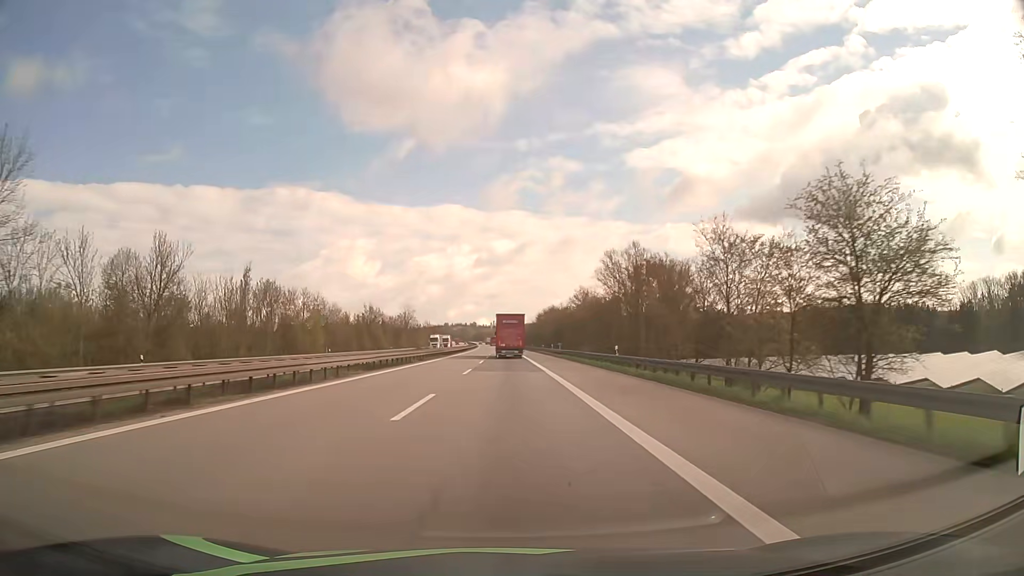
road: motorway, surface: asphalt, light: Day
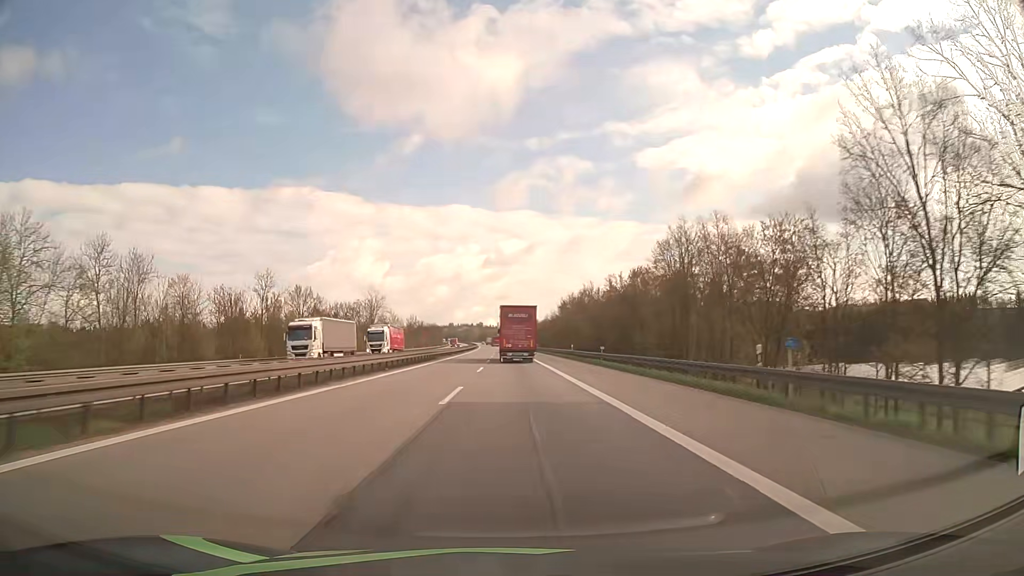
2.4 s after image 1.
(-0.5, +69.4) m; -1°
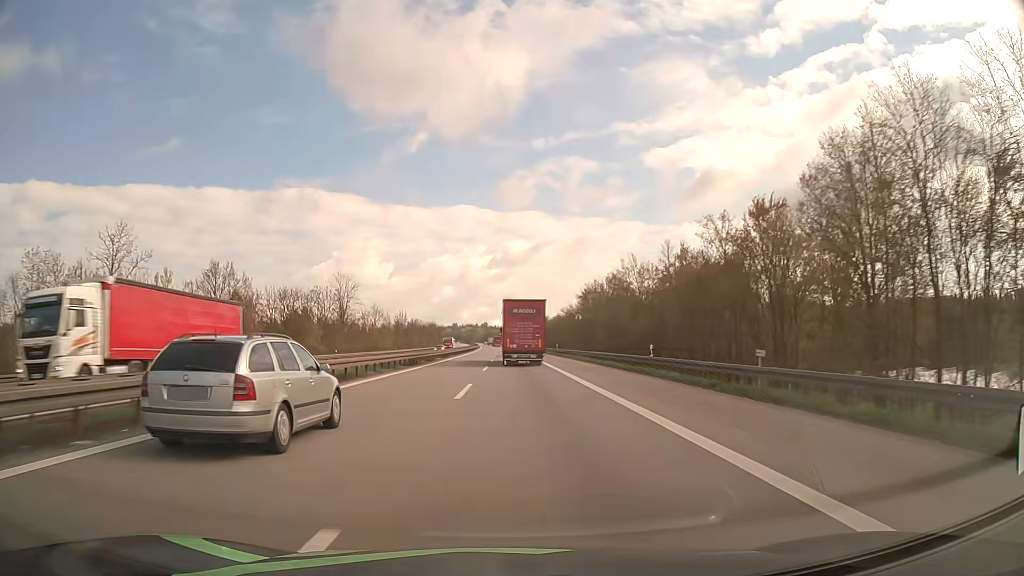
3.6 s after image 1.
(0.0, +34.7) m; 0°
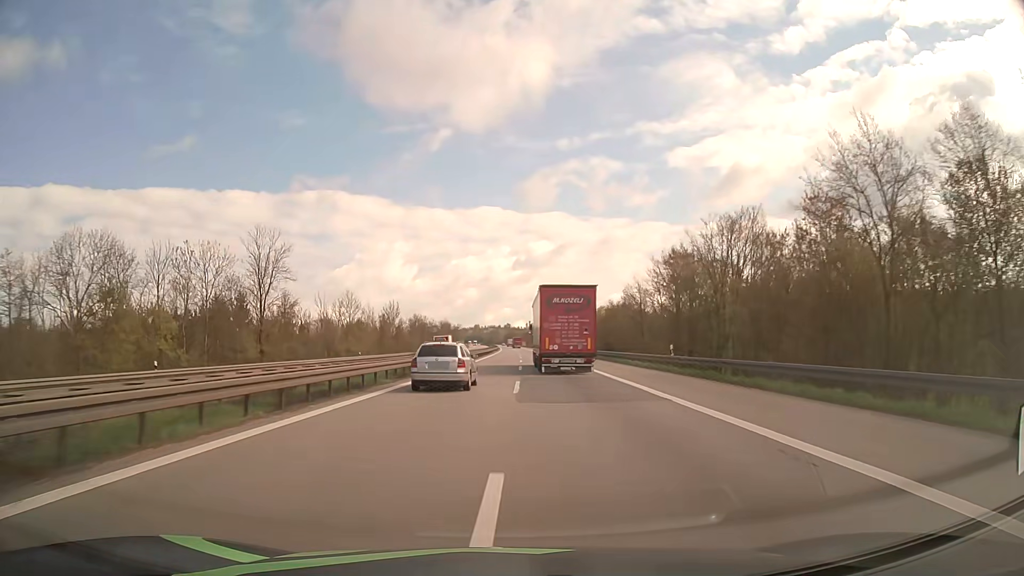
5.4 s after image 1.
(-0.9, +52.2) m; -2°
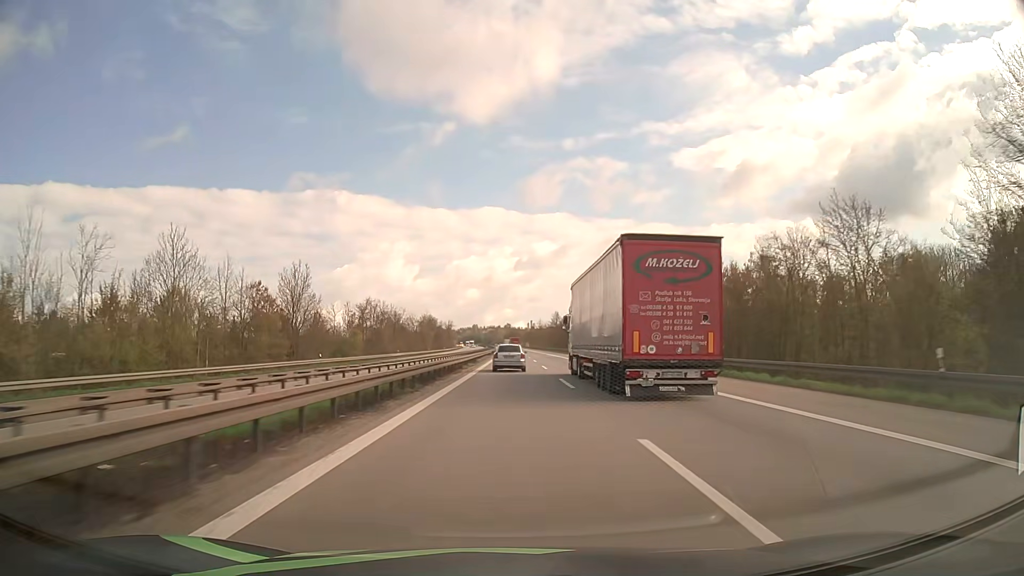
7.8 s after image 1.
(-0.4, +70.4) m; 0°
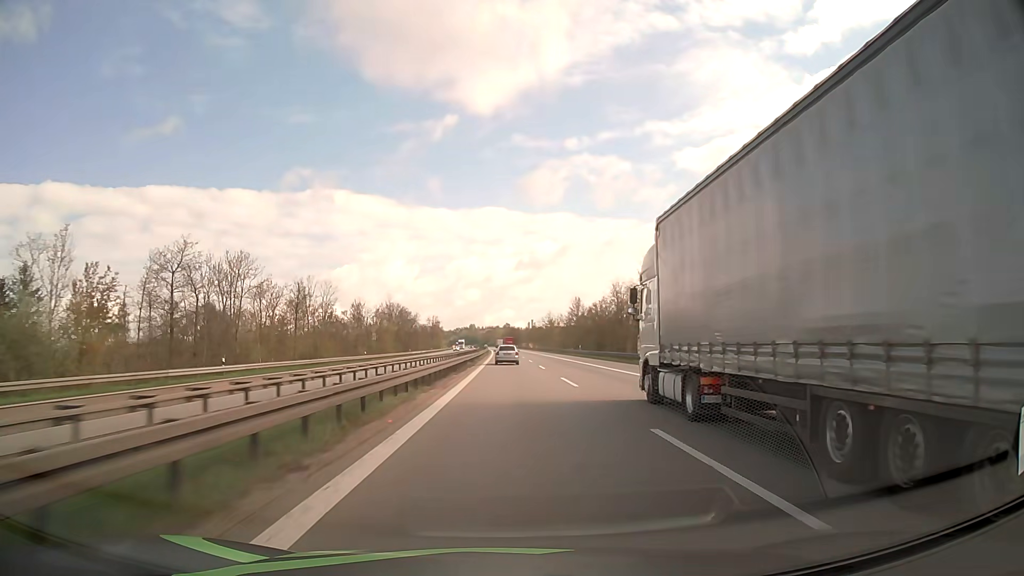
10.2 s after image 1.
(+0.3, +71.7) m; 0°
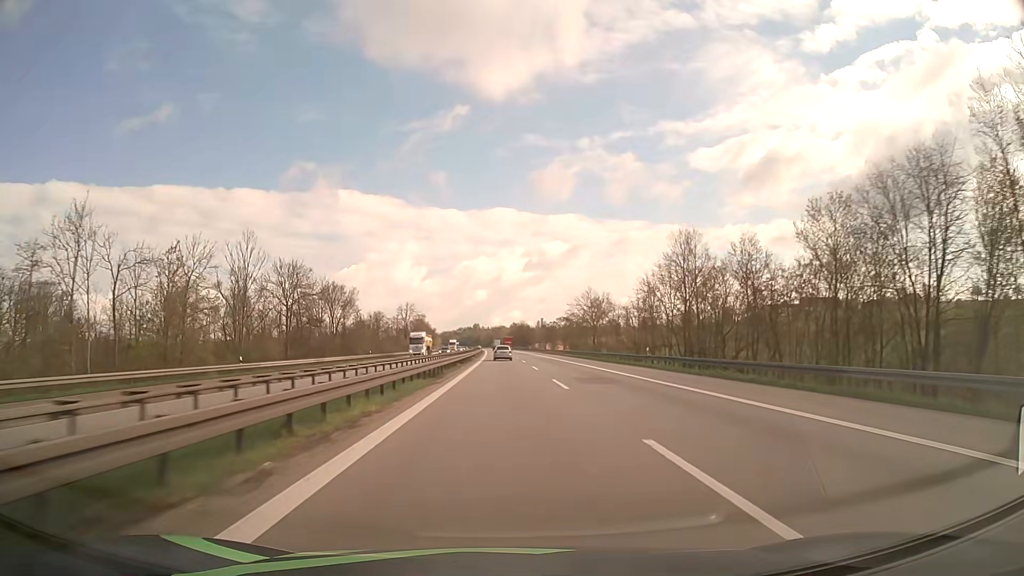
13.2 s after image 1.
(-0.2, +92.3) m; -1°
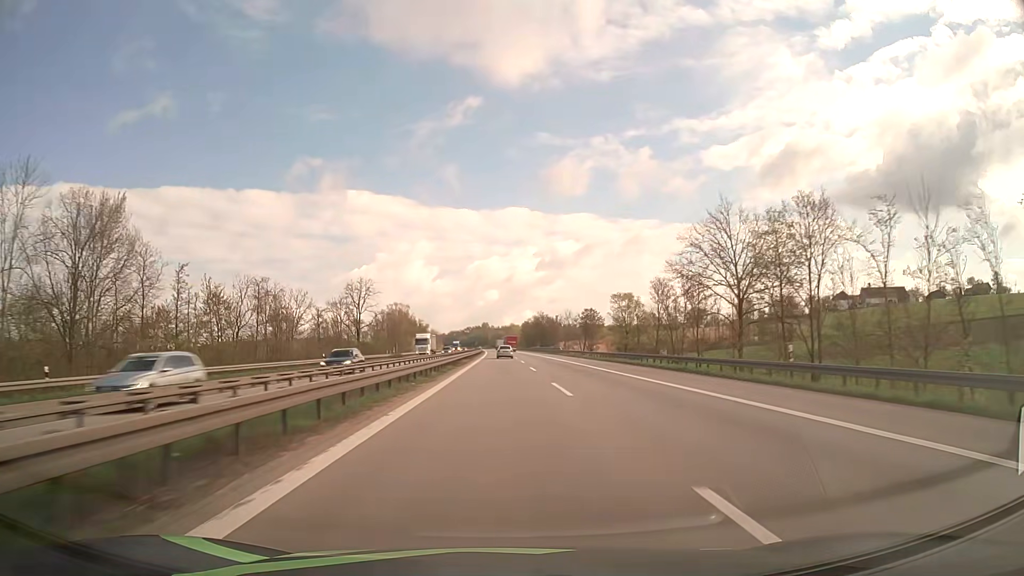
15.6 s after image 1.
(-0.3, +76.0) m; -1°
(0, +10) (0, +20) (0, +30) (0, +40) (0, +50) (-1, +60) (-1, +70) (-1, +80) (-1, +90) (-1, +100) m
